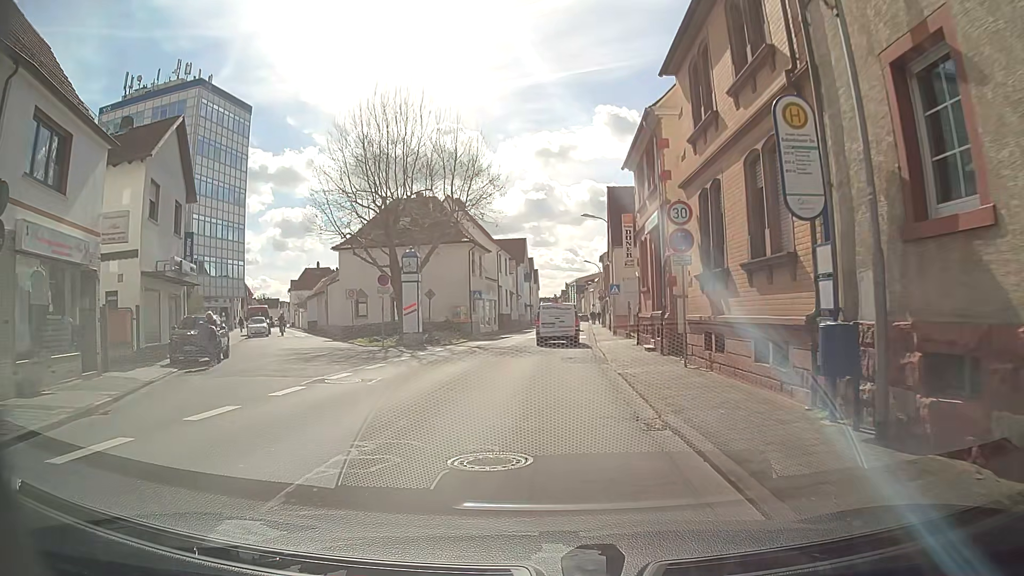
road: tertiary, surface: asphalt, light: Day
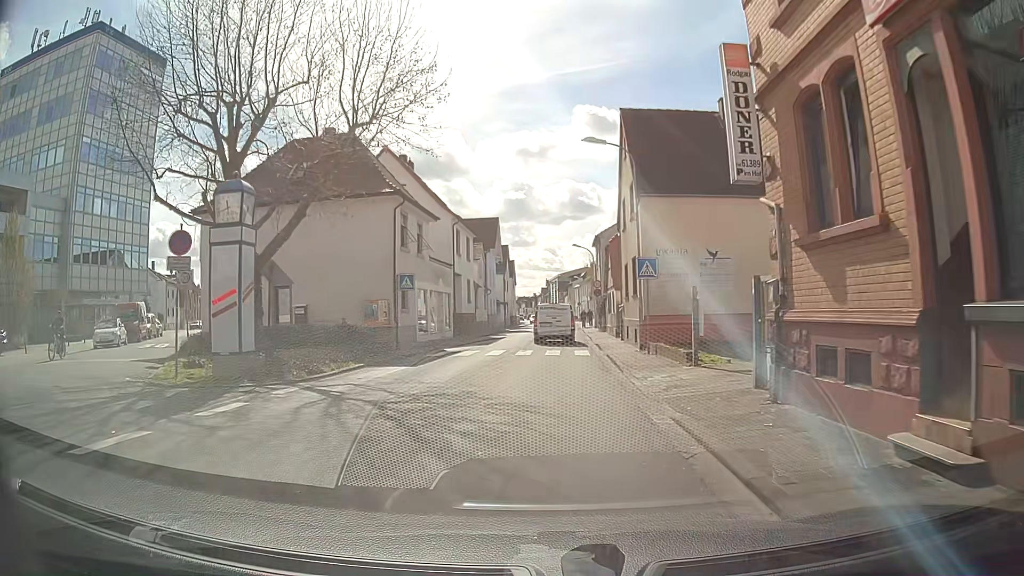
(+0.6, +17.6) m; +3°
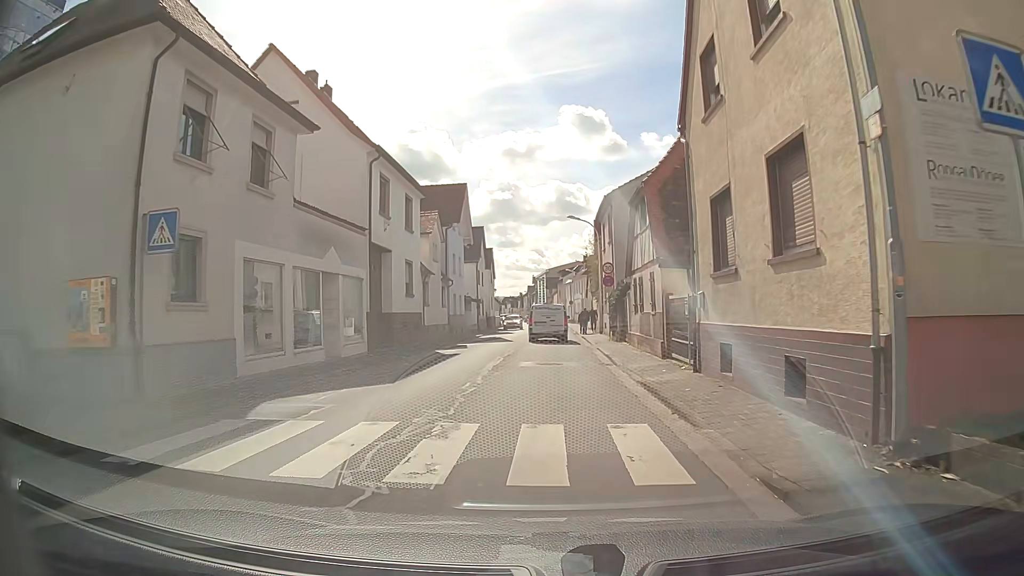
(+0.2, +17.2) m; +1°
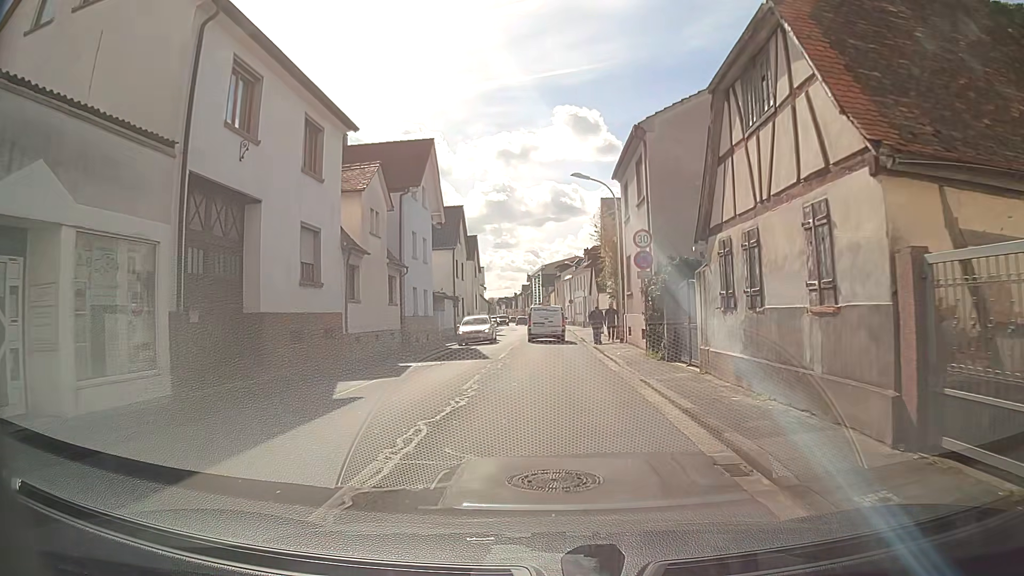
(0.0, +12.8) m; 0°
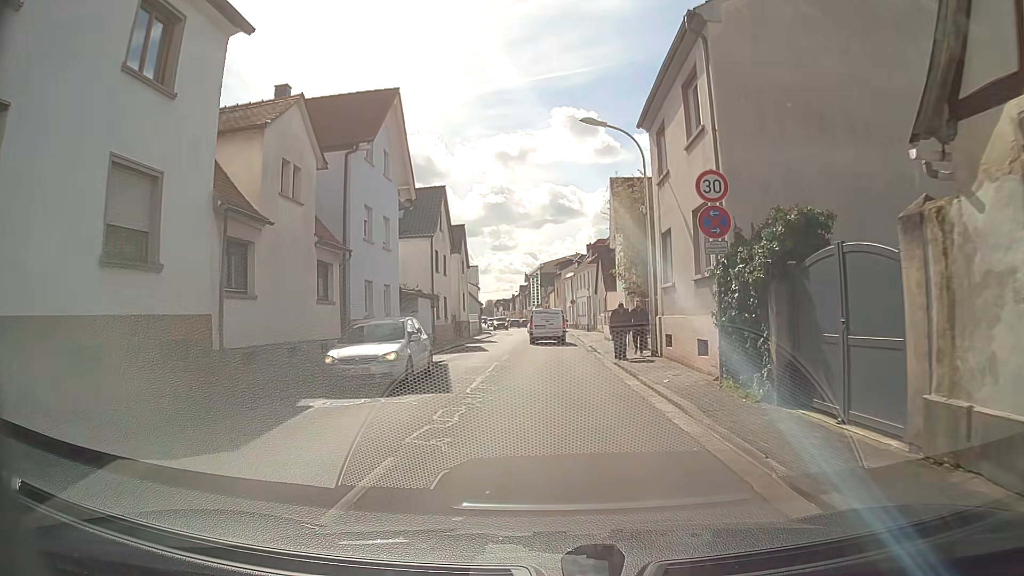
(+0.1, +8.6) m; 0°
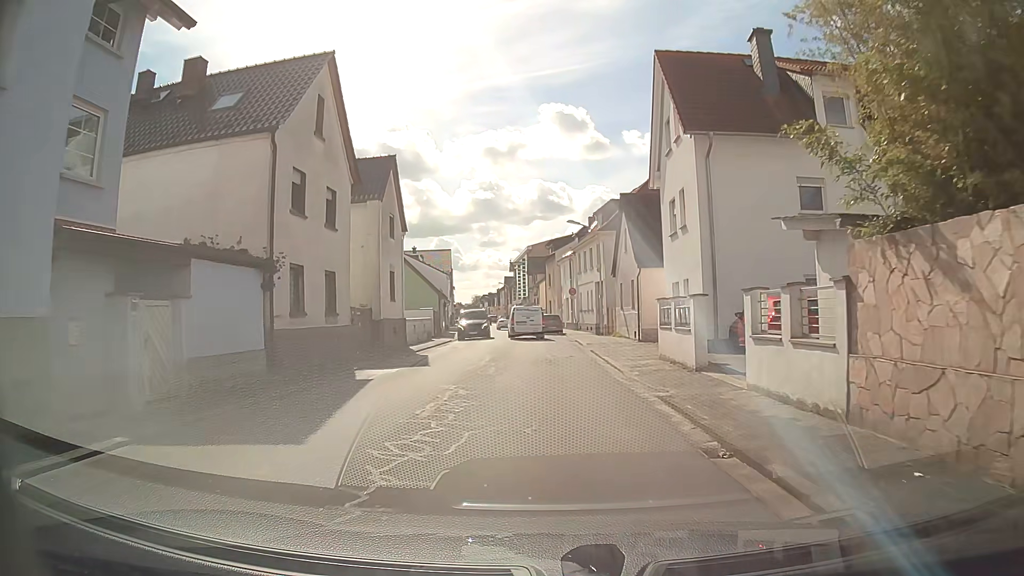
(+0.2, +21.9) m; +2°
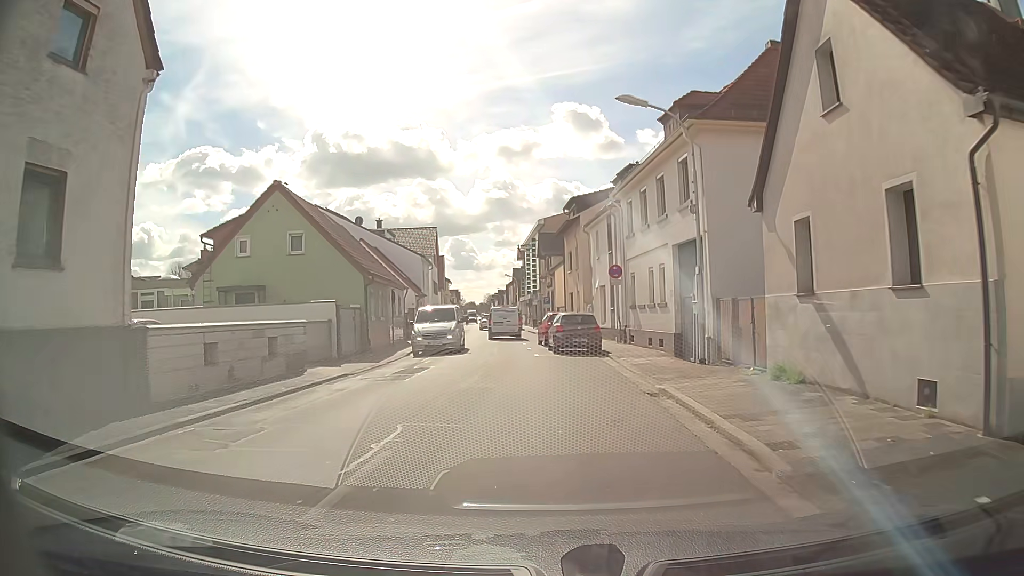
(-0.1, +23.4) m; -1°
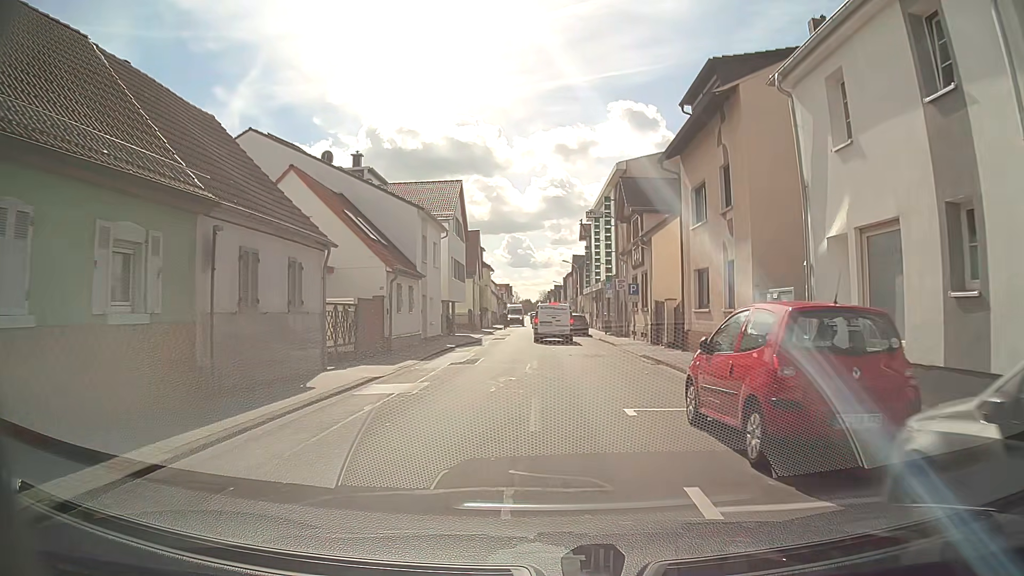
(-1.5, +22.9) m; -6°
